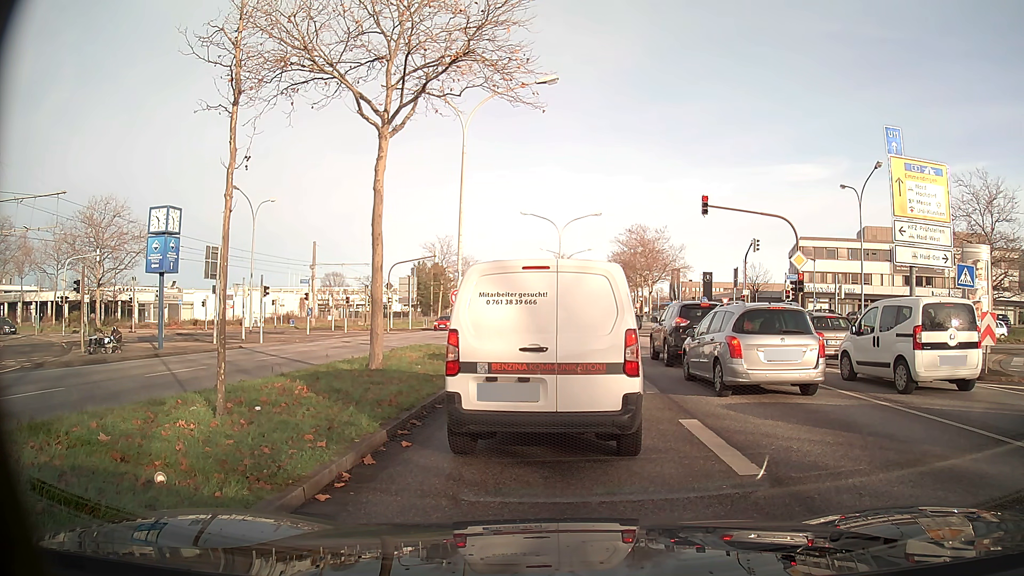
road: primary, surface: asphalt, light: Day
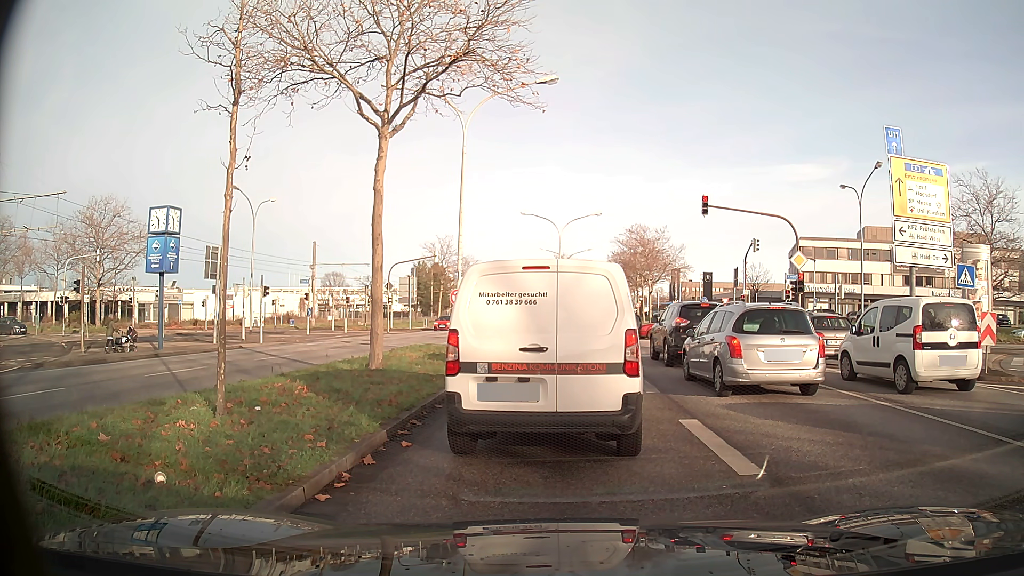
(0.0, 0.0) m; 0°
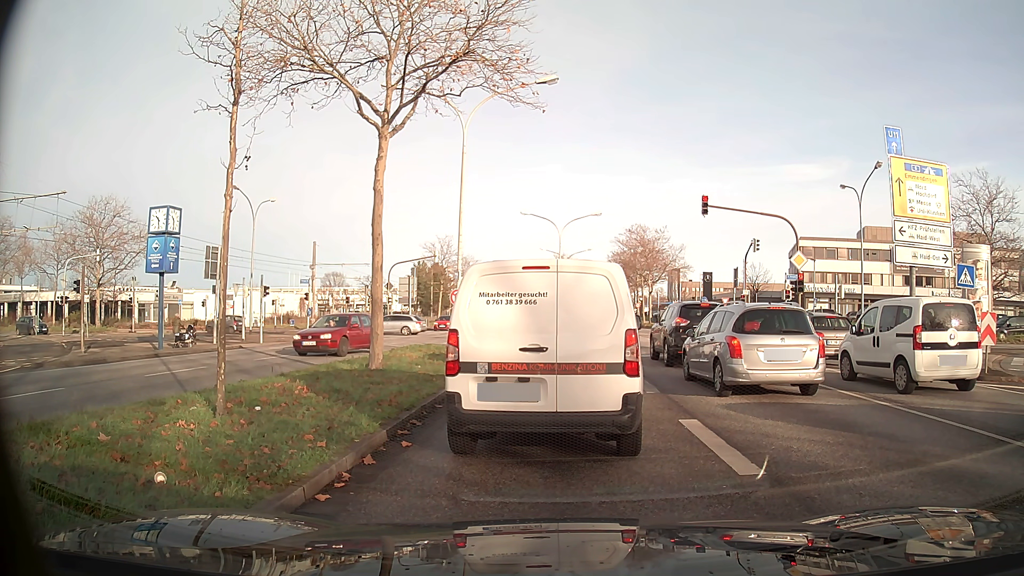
(0.0, 0.0) m; 0°
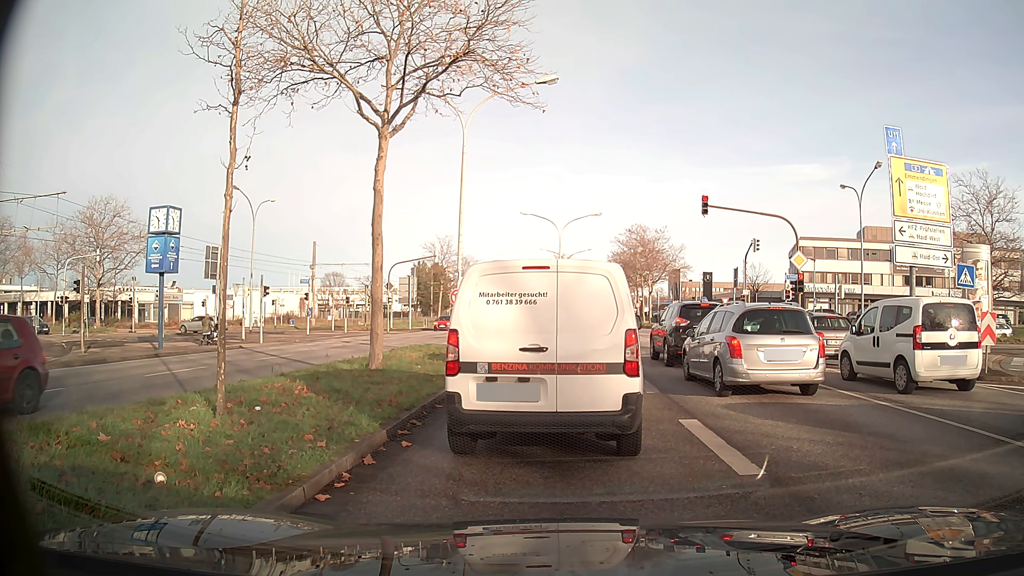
(0.0, 0.0) m; 0°
(0, +10) (0, +20) (-1, +30) (-7, +38) (-15, +44) (-24, +47) (-34, +49) (-44, +50) (-54, +52) (-64, +52) m
